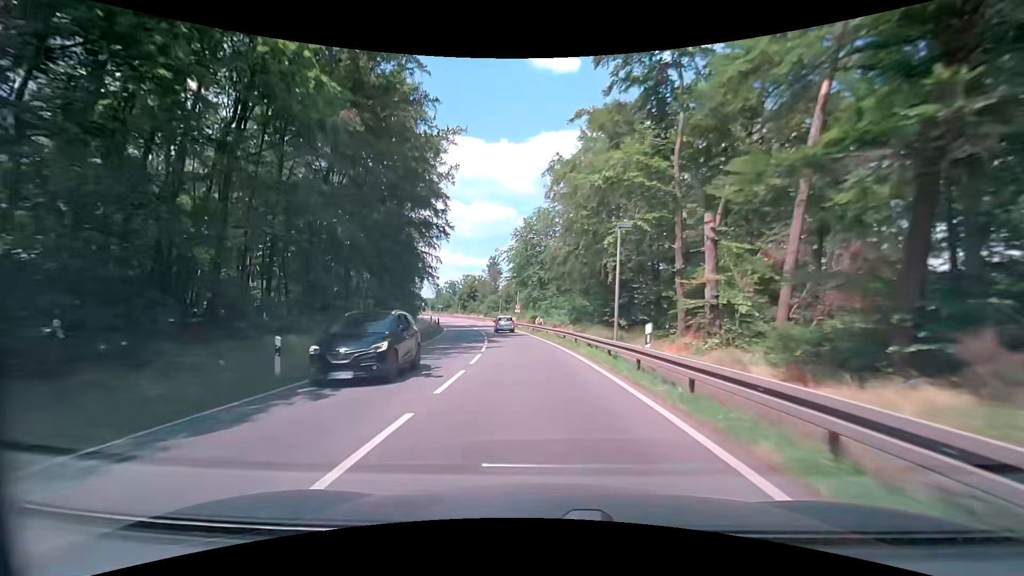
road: primary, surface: asphalt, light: Day
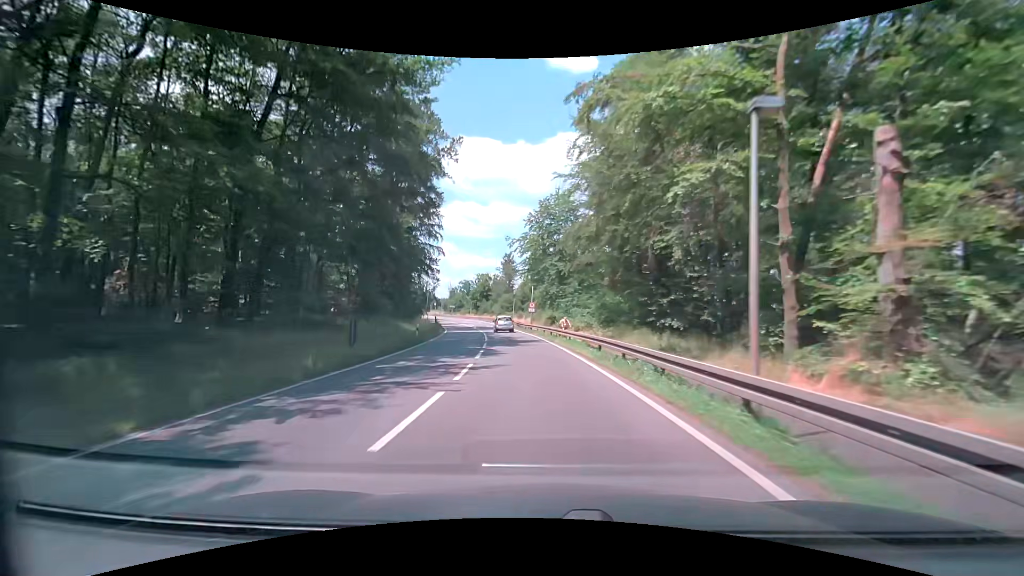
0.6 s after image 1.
(-0.1, +10.0) m; -2°
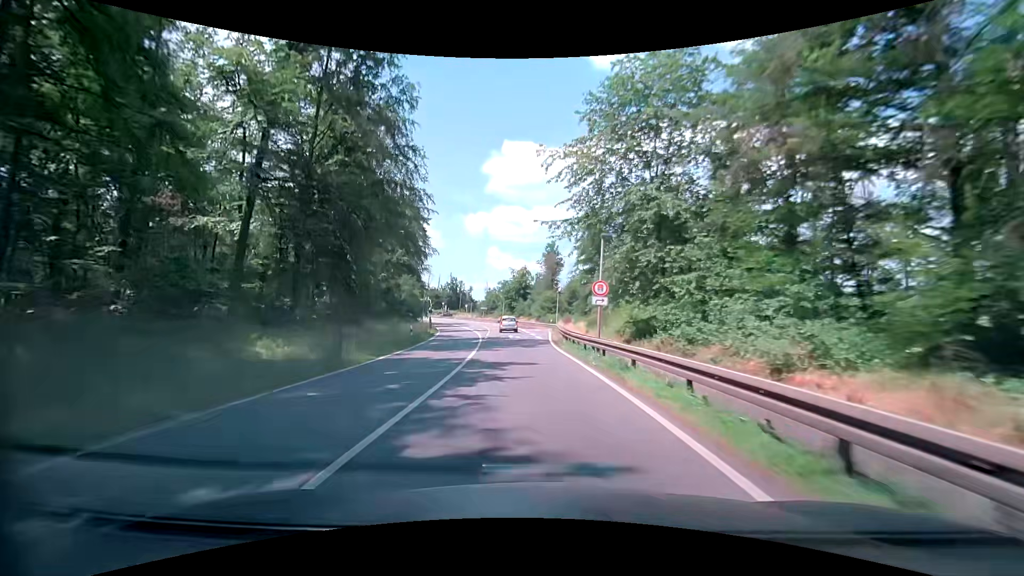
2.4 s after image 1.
(-1.3, +30.1) m; -6°
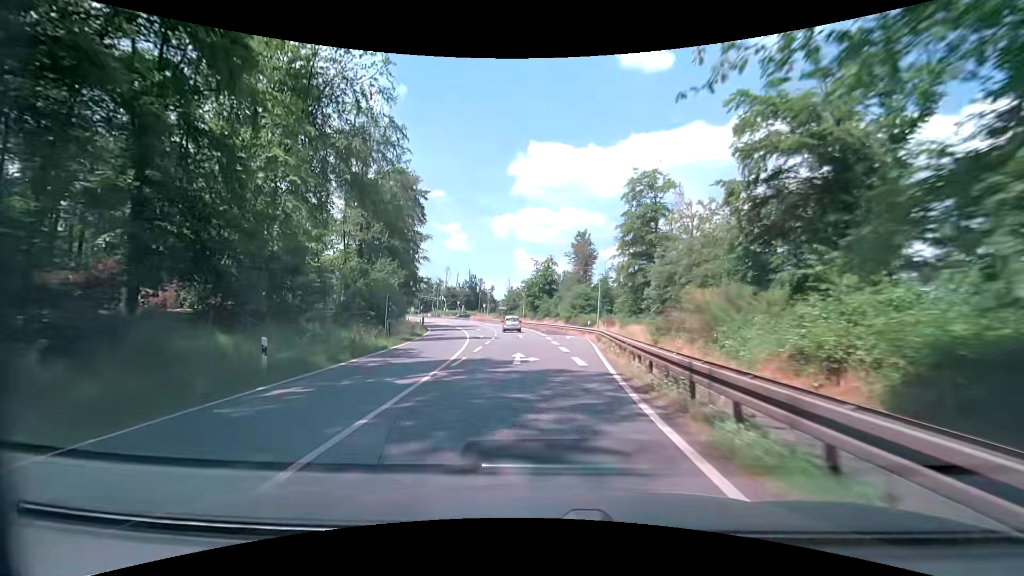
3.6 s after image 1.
(-0.3, +20.1) m; -3°
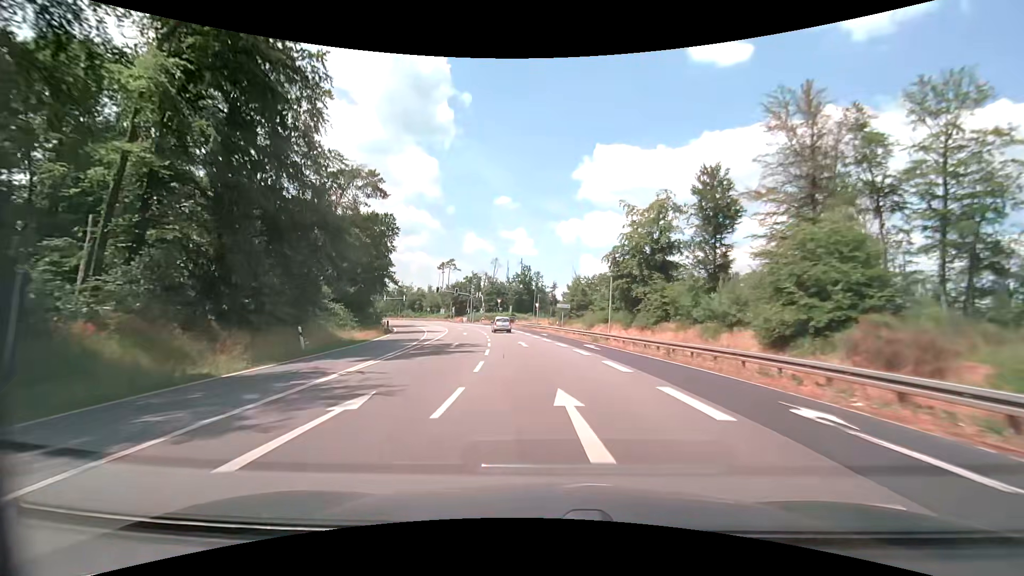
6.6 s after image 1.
(-2.4, +50.0) m; -7°
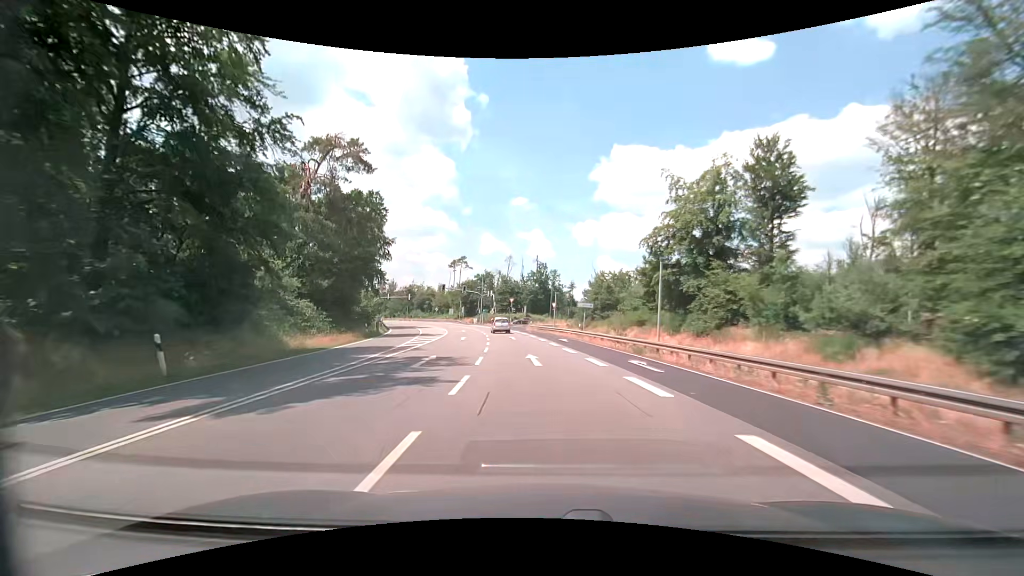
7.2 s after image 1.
(-0.2, +10.0) m; -2°
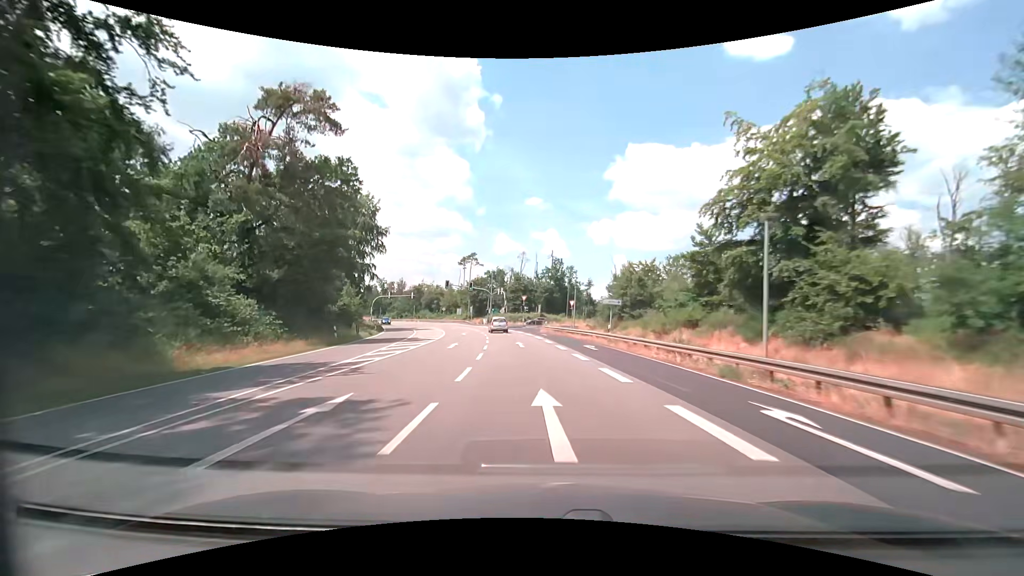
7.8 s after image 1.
(-0.2, +10.0) m; -2°
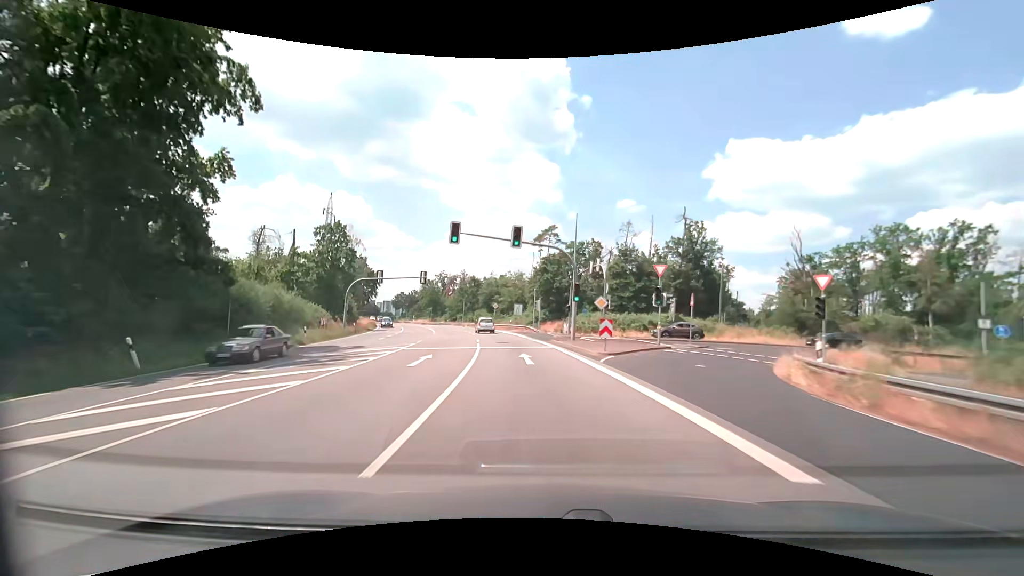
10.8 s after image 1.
(-4.4, +49.3) m; -11°
(0, +10) (-1, +20) (-2, +30) (-3, +40) (-5, +50) (-7, +59) (-9, +69) (-12, +79) (-15, +88) (-18, +98) m
